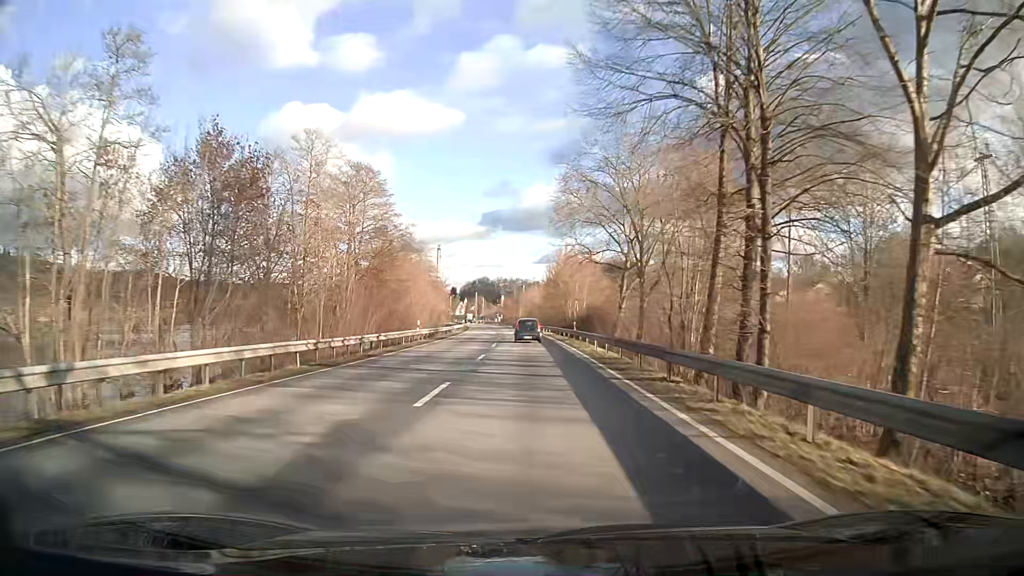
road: primary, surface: asphalt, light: Day
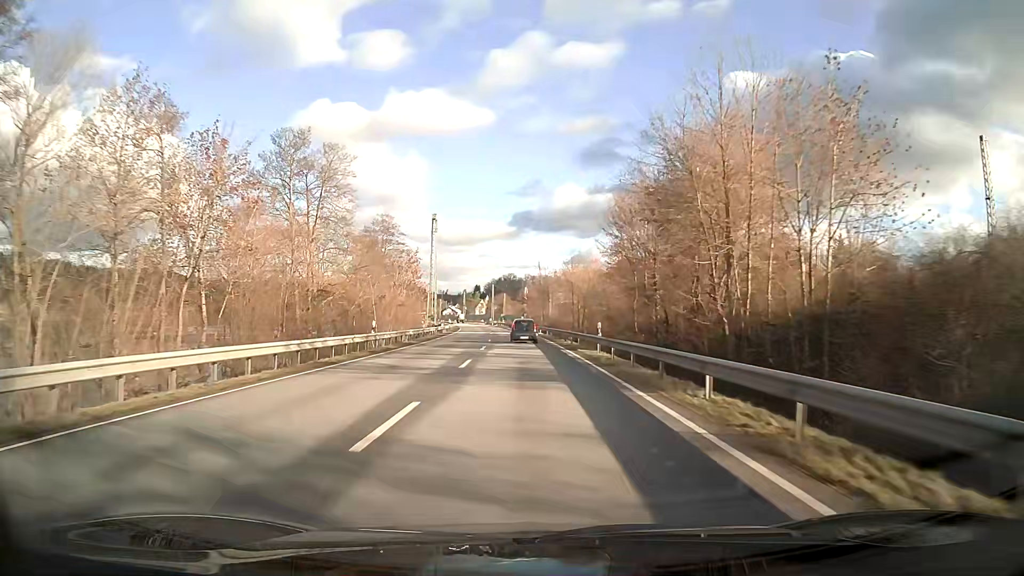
(-1.3, +64.0) m; -2°
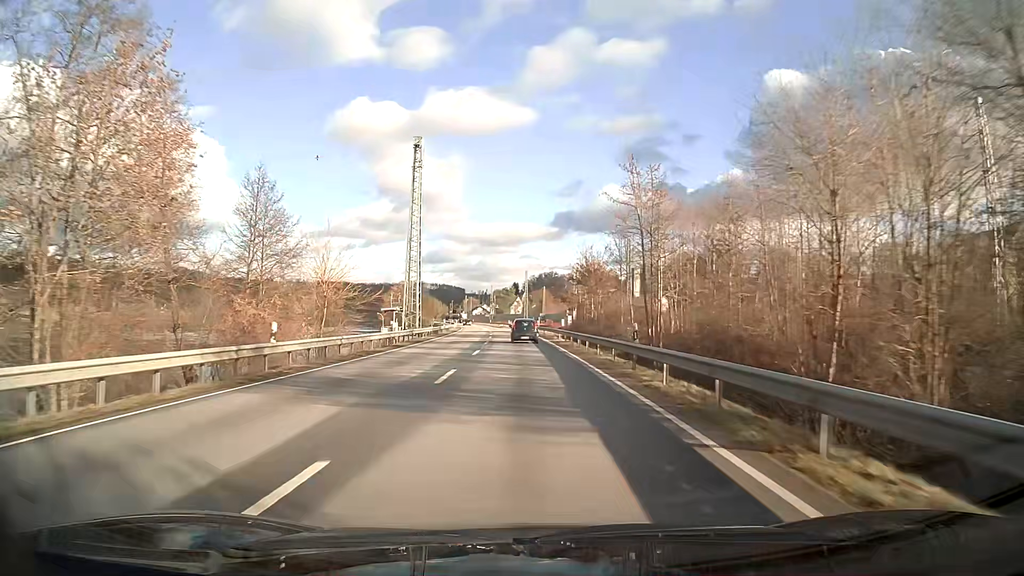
(-2.1, +65.2) m; -4°
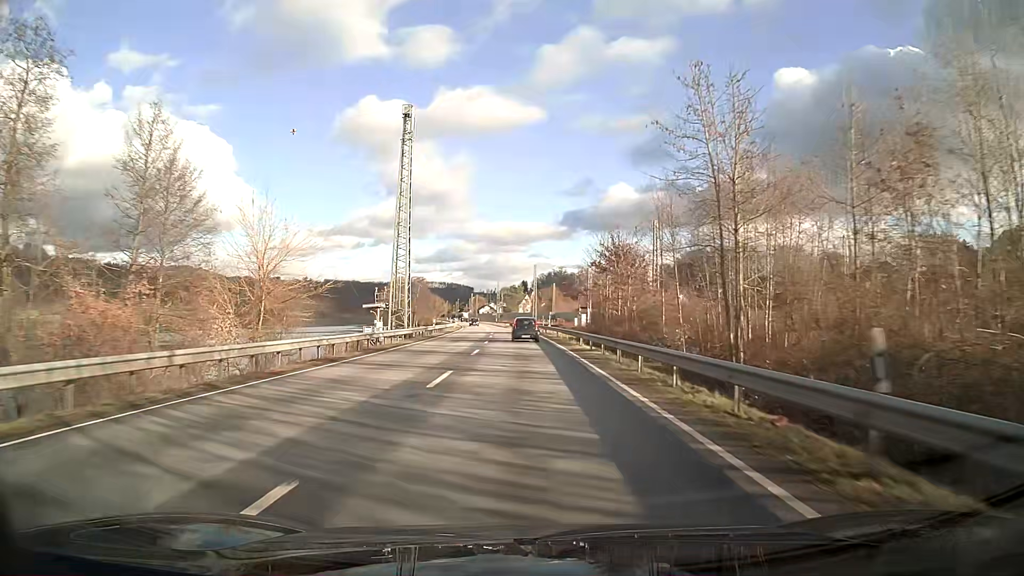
(-0.1, +13.1) m; -1°
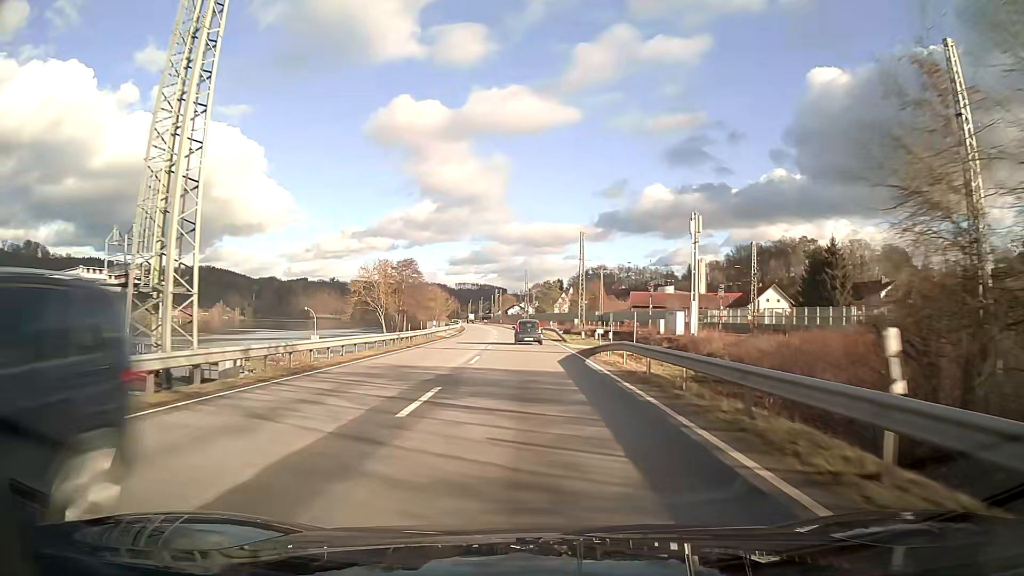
(-1.4, +52.3) m; -3°
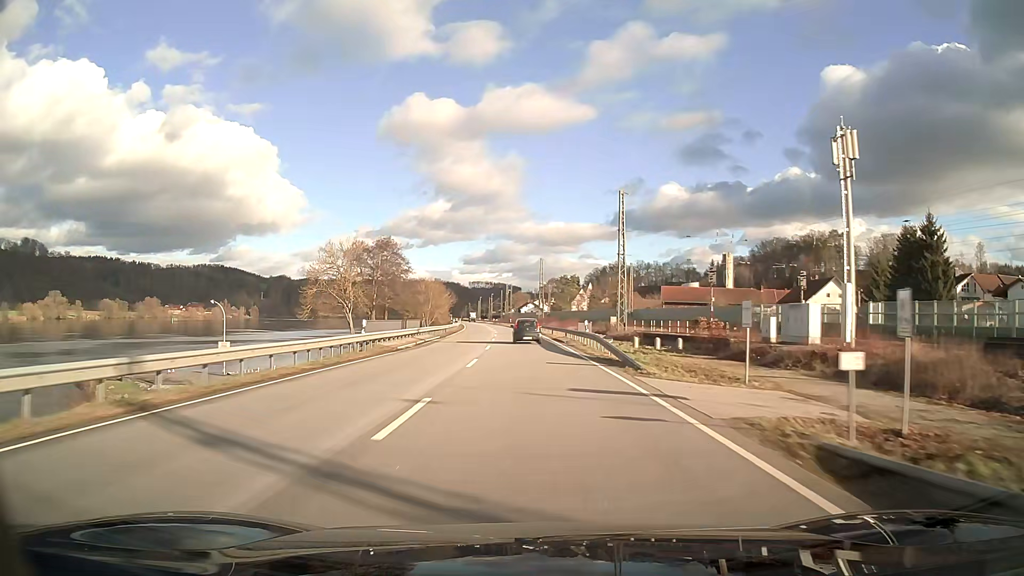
(-0.3, +26.0) m; -1°
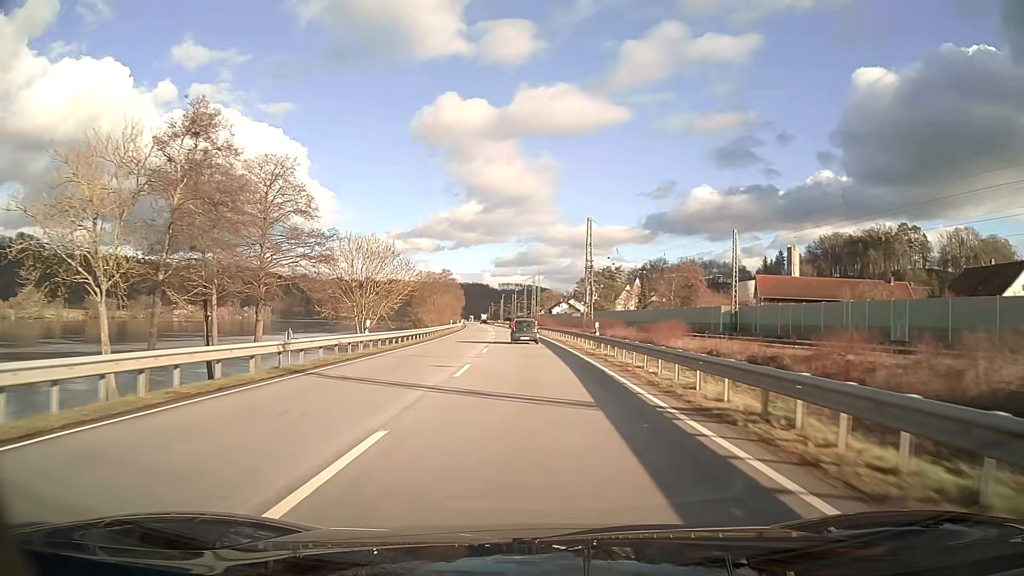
(-1.2, +51.9) m; -3°
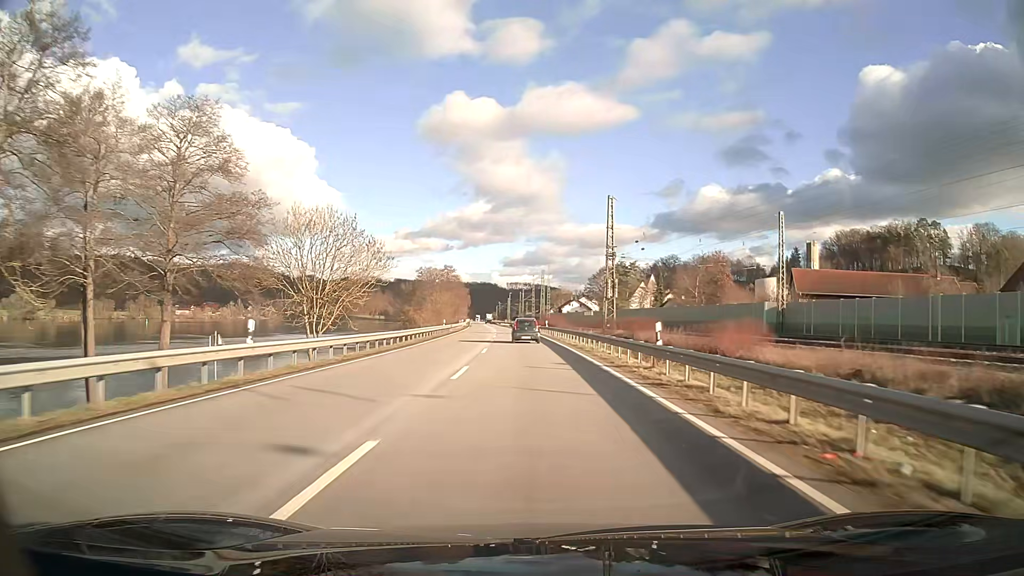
(-0.1, +12.9) m; -1°
